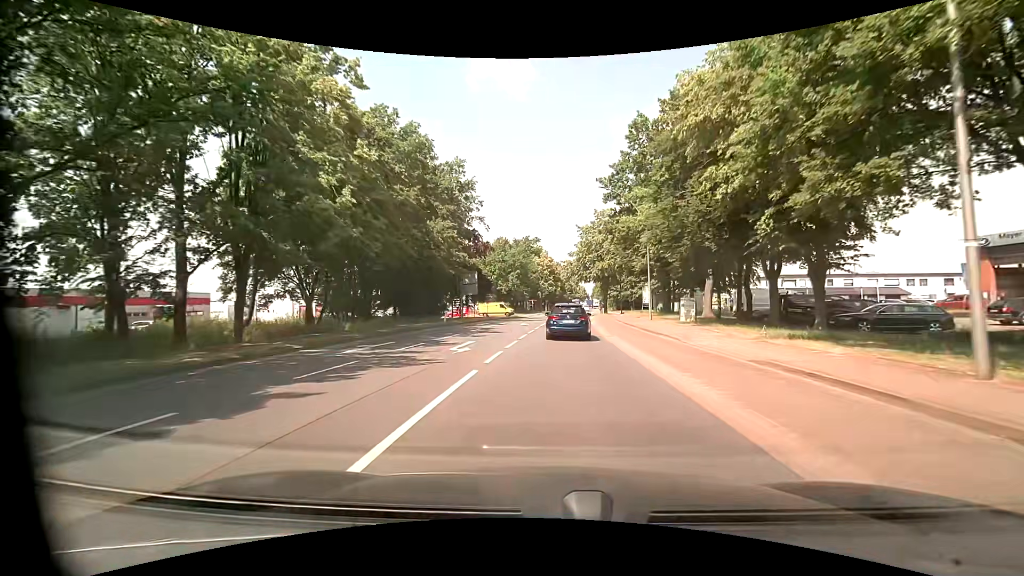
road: tertiary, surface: asphalt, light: Day
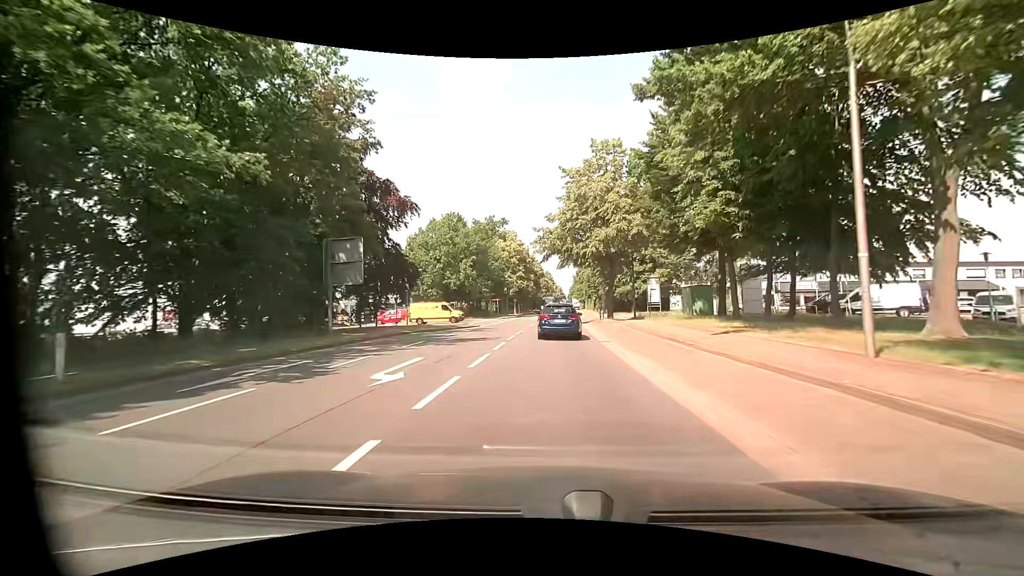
(+1.1, +27.8) m; +3°
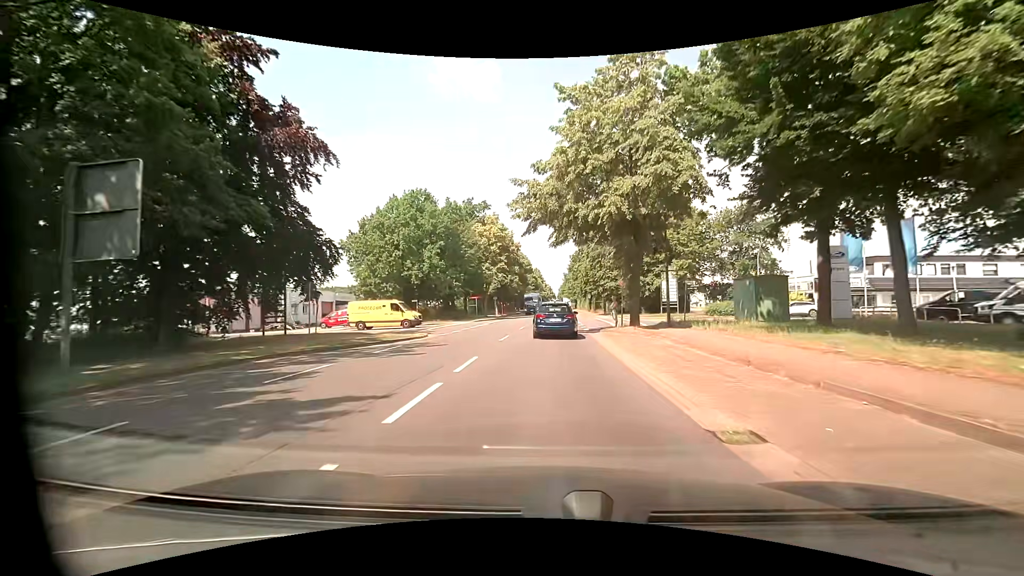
(+0.1, +14.4) m; +1°
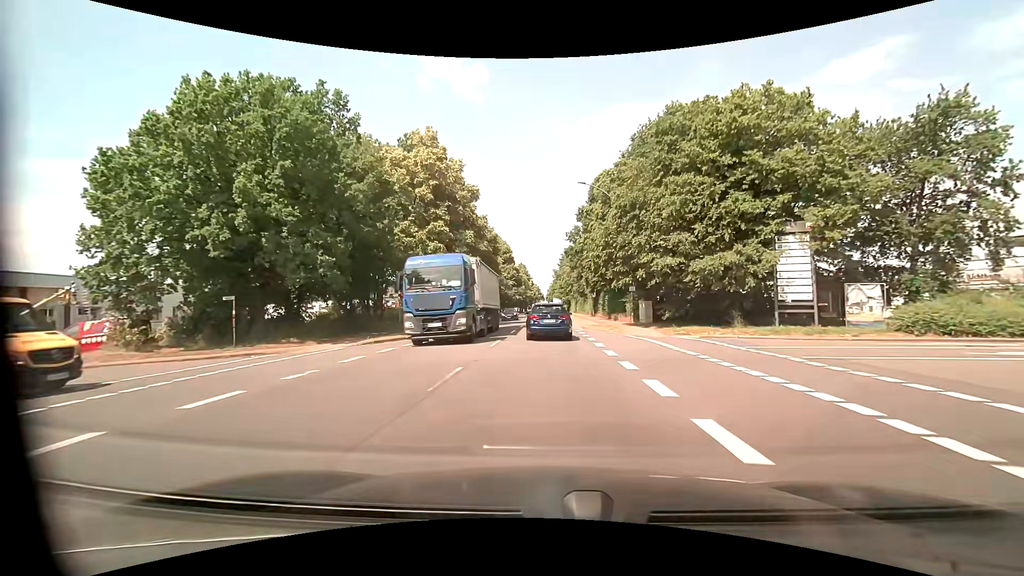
(+0.3, +29.3) m; +1°
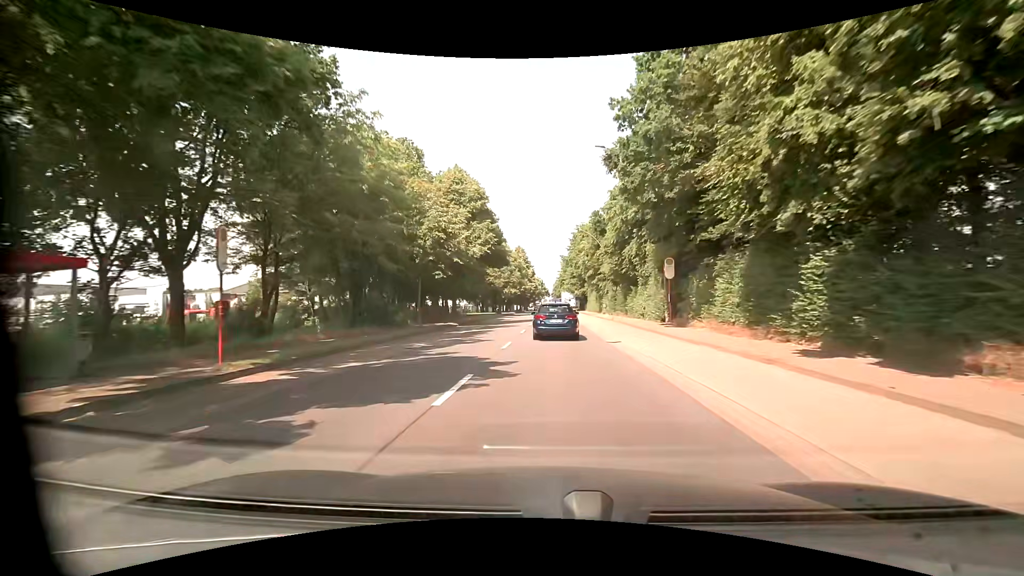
(-0.3, +37.6) m; 0°
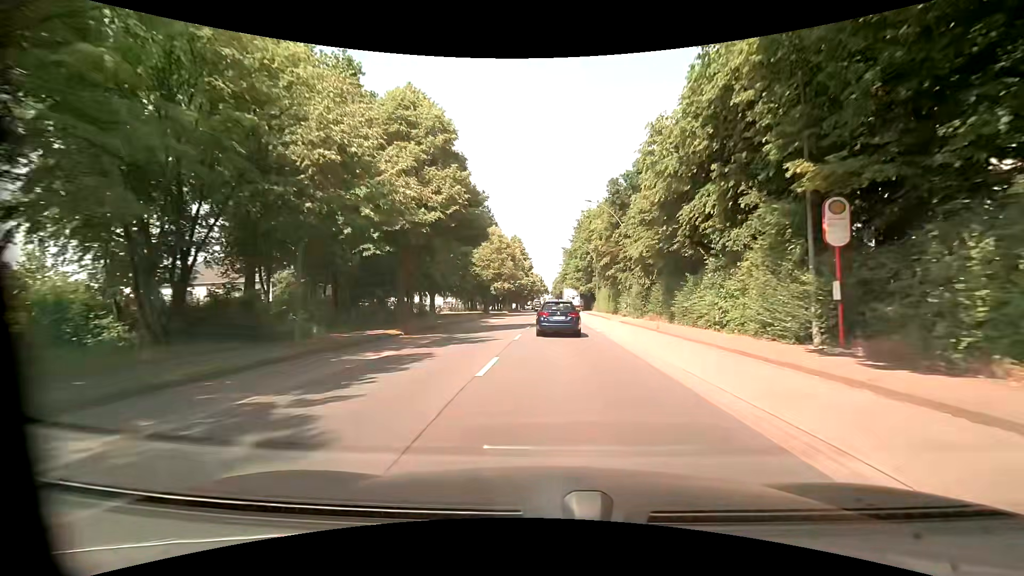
(0.0, +15.3) m; 0°
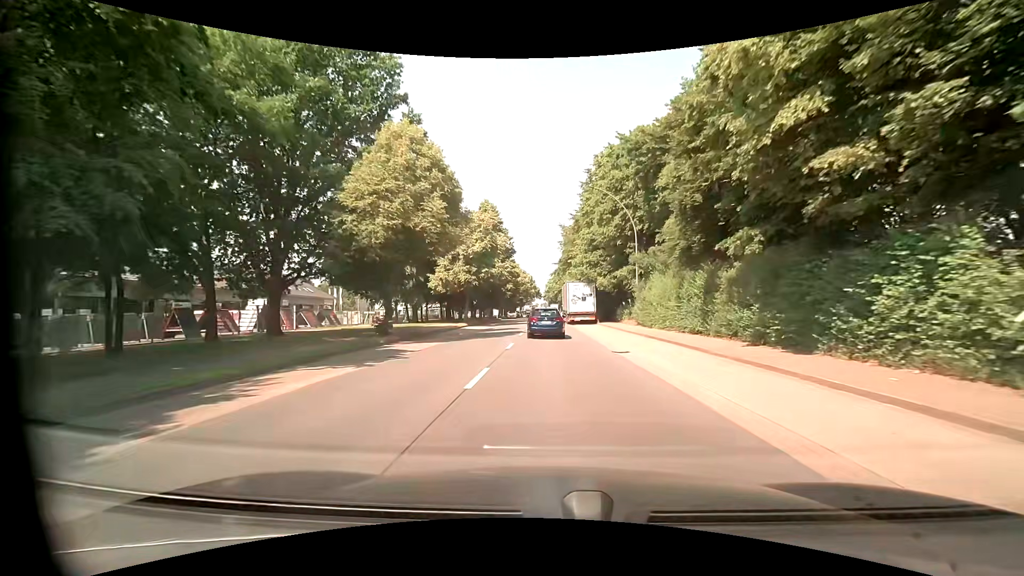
(+0.3, +37.0) m; +1°
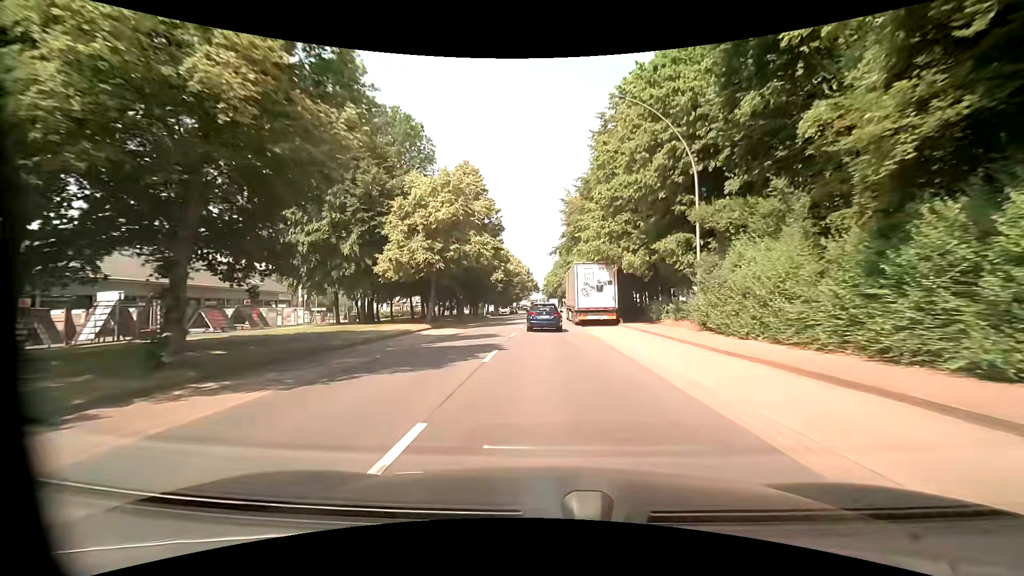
(0.0, +14.7) m; 0°
